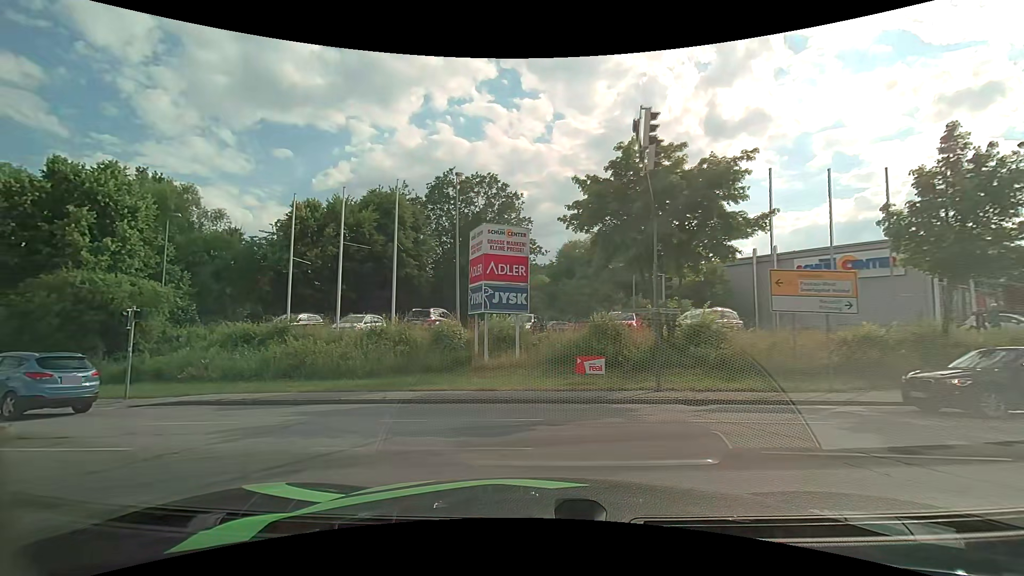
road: primary_link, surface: asphalt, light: Day
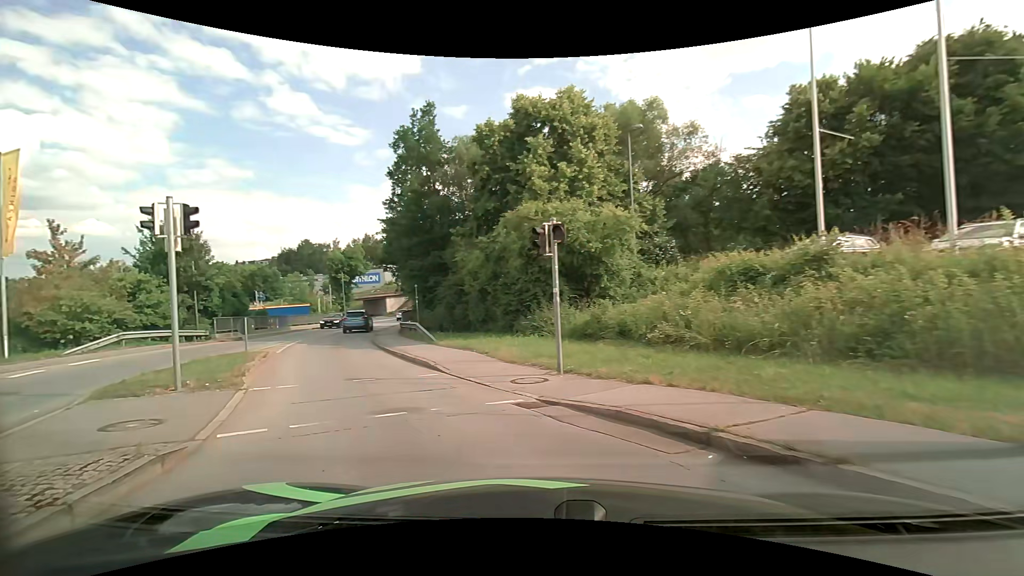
(-5.2, +11.2) m; -52°
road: tertiary
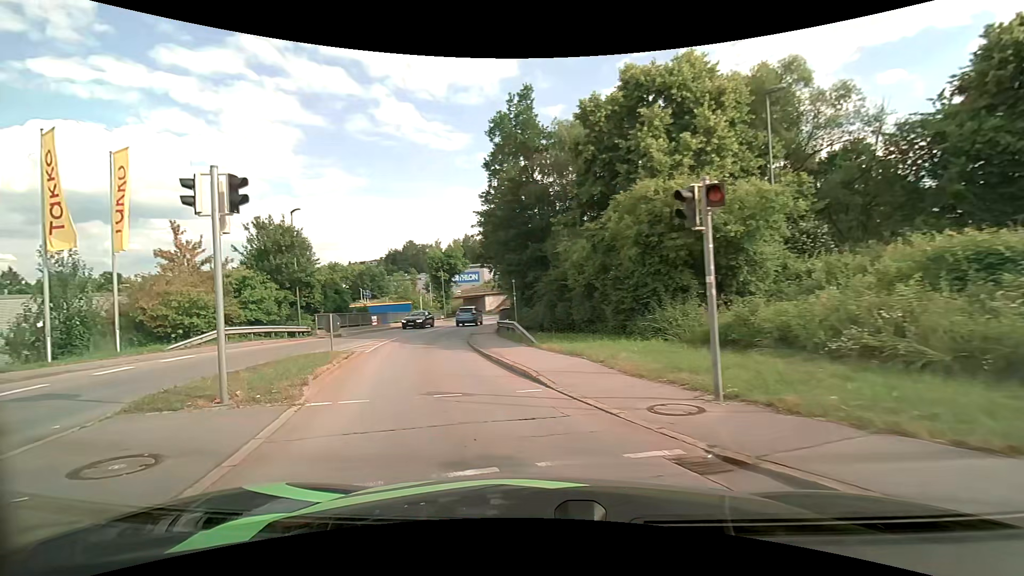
(-0.3, +2.8) m; -11°
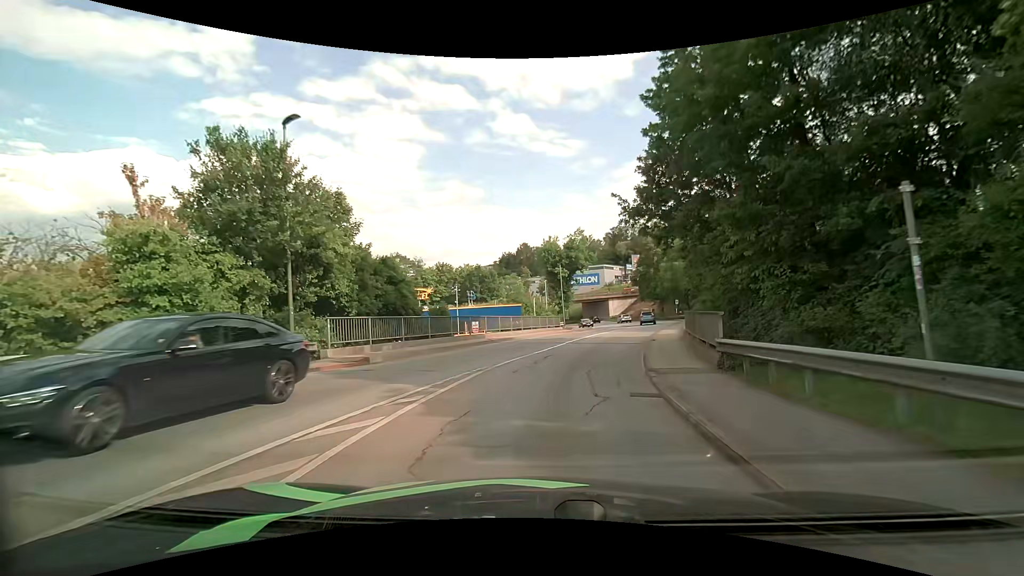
(-3.5, +17.0) m; -13°
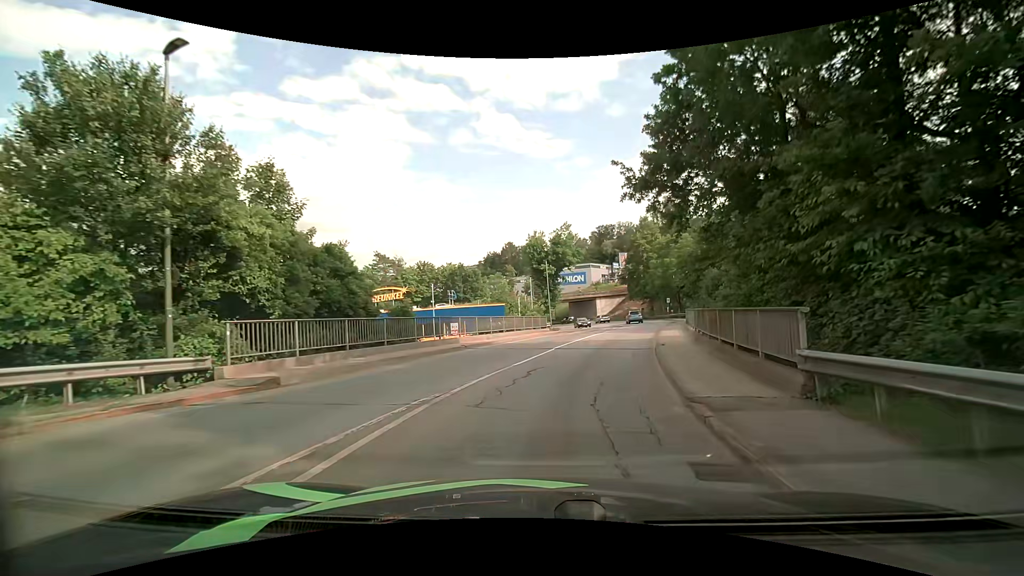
(+0.1, +4.5) m; +2°
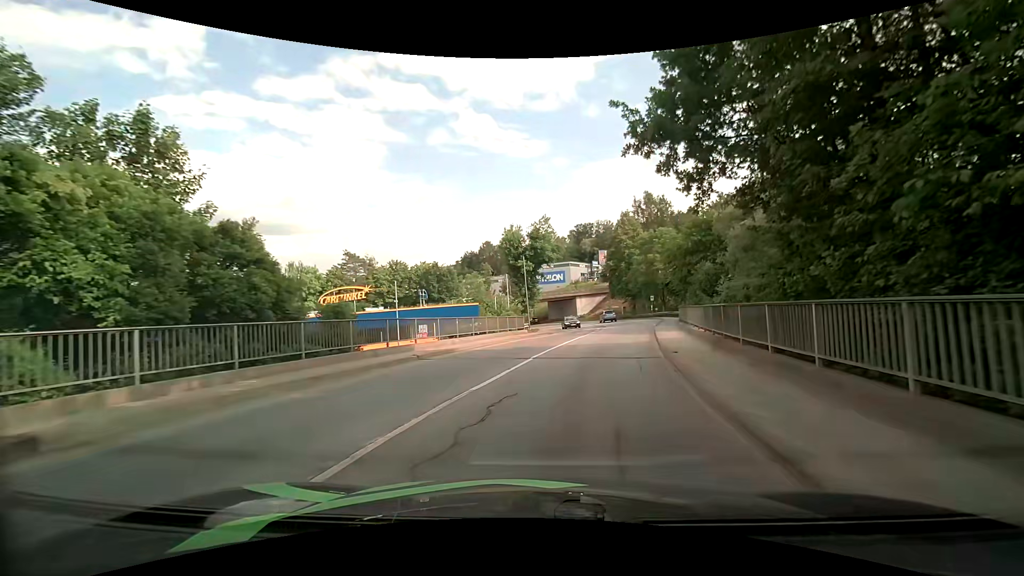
(+0.1, +4.7) m; +2°
(+1, +10) (+2, +20) (+4, +30) (+7, +39) (+9, +49) (+10, +59) (+10, +69) (+9, +79) (+8, +89) (+5, +99) m
